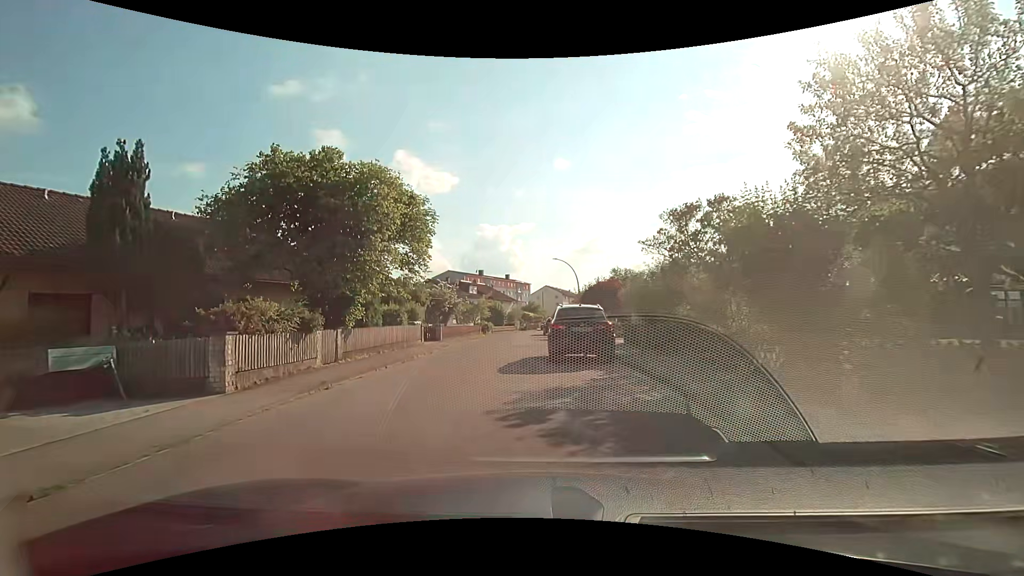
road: residential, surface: asphalt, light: Day
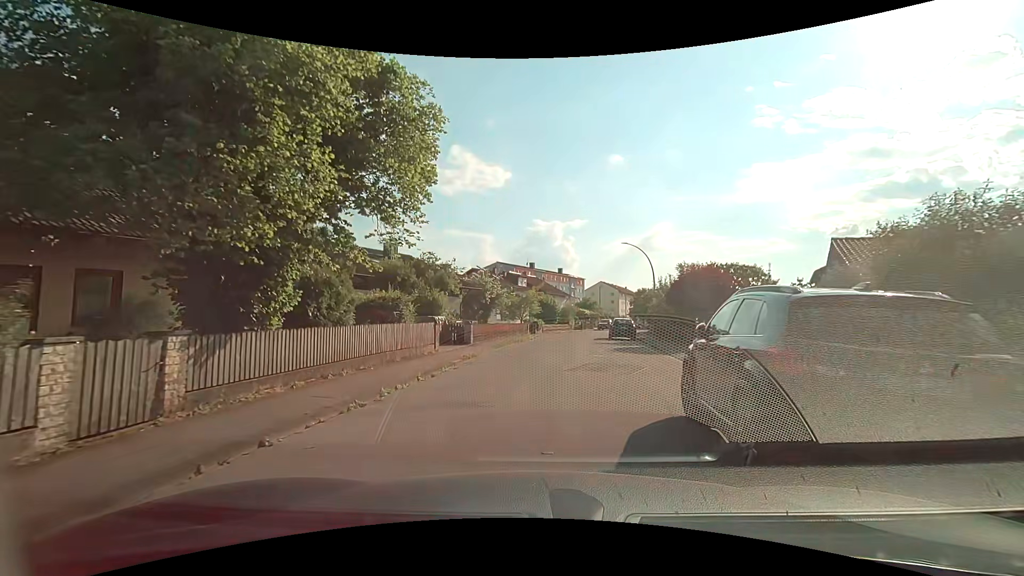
(-0.8, +9.8) m; -6°
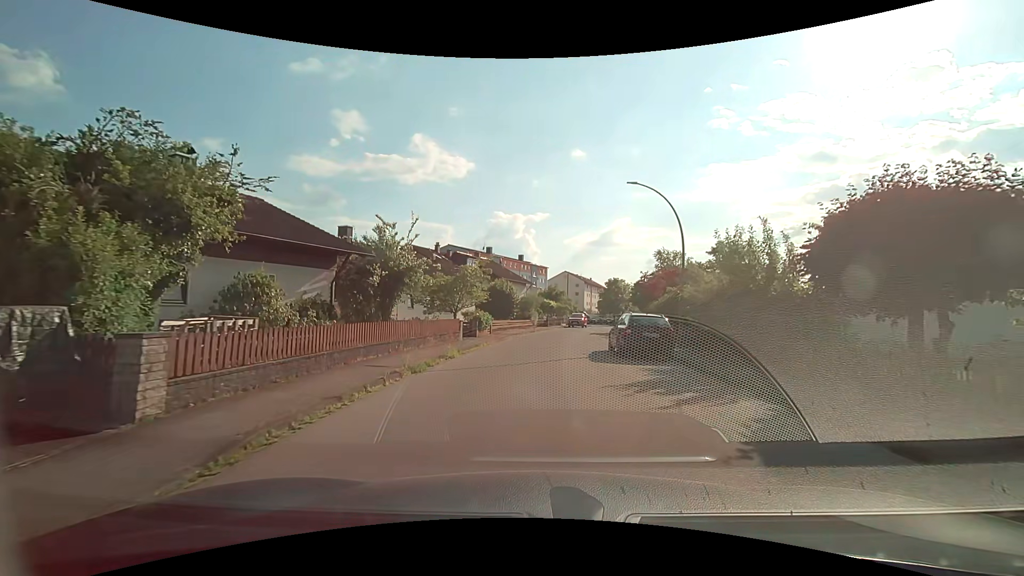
(+0.6, +18.0) m; +5°
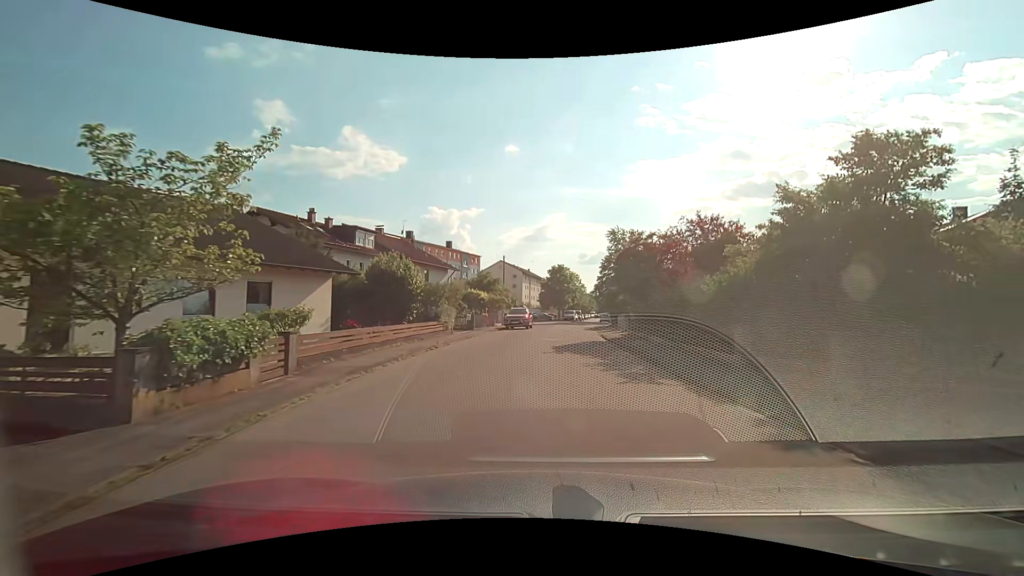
(+0.6, +19.7) m; +6°
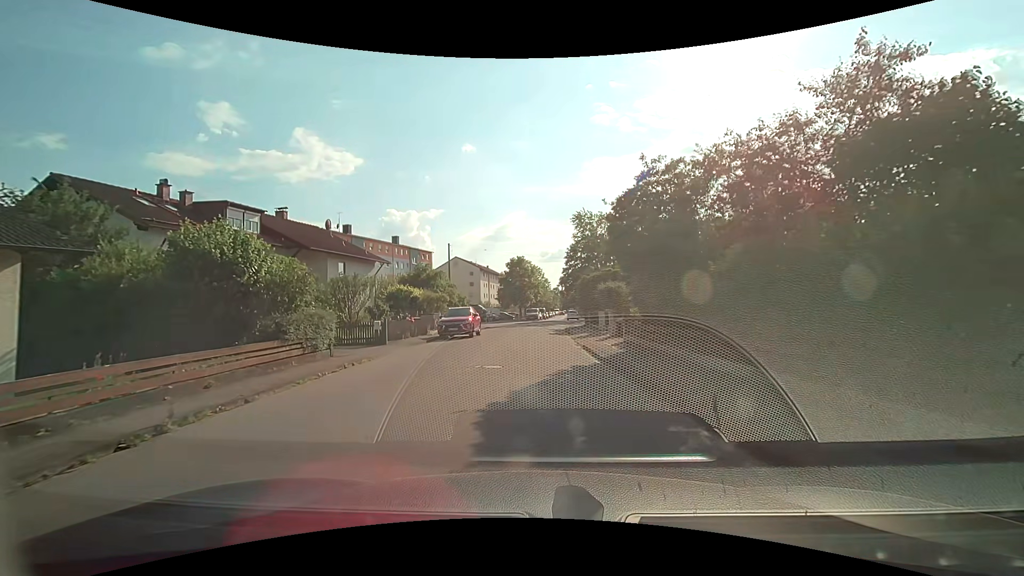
(+0.7, +11.8) m; +5°
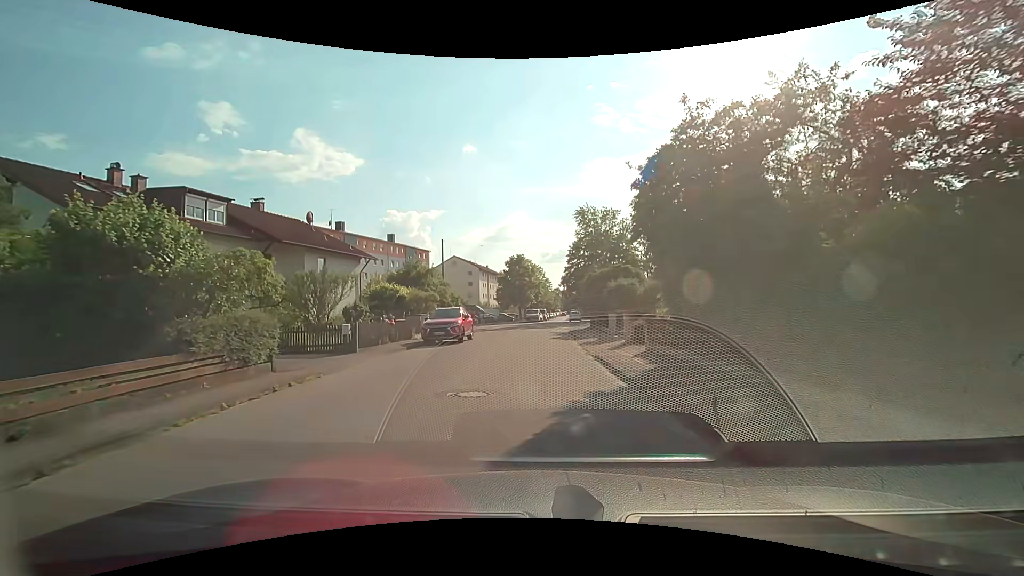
(0.0, +3.7) m; -1°
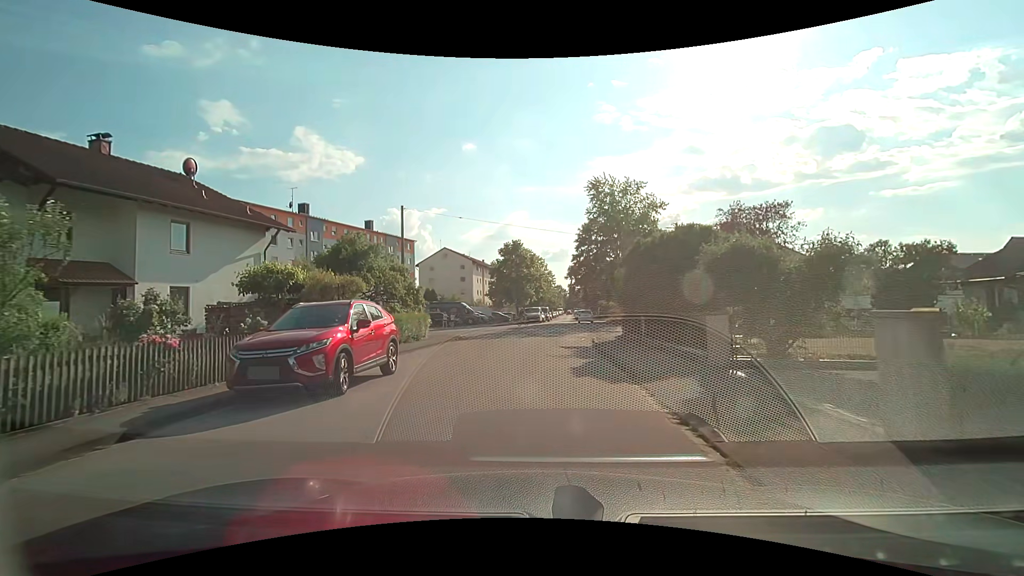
(0.0, +14.0) m; 0°
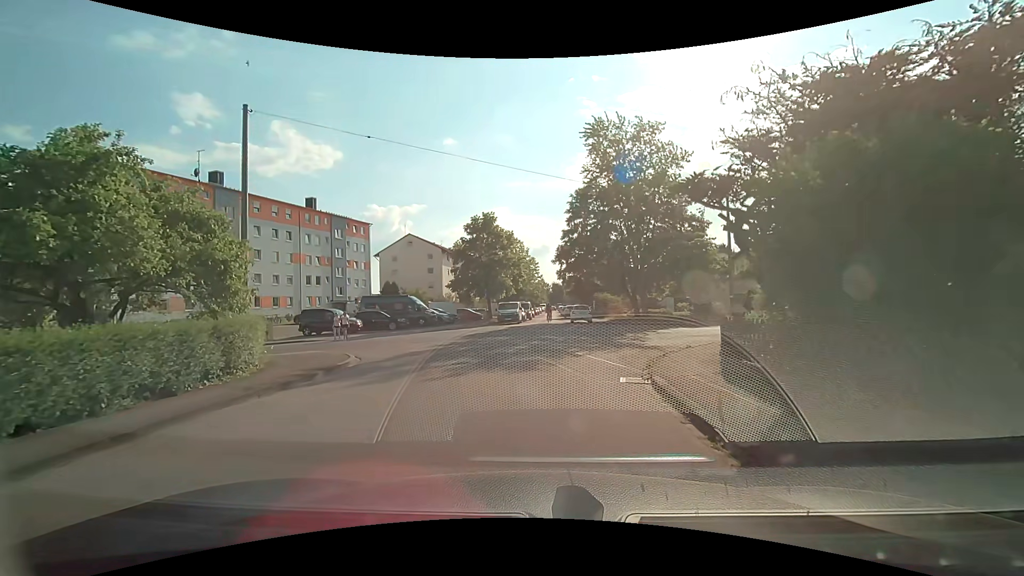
(+0.3, +15.3) m; +1°
(0, +10) (+1, +20) (-3, +29) (-13, +30) (-23, +31) (-32, +31) (-42, +32) (-52, +33) (-62, +33) (-72, +34) m
